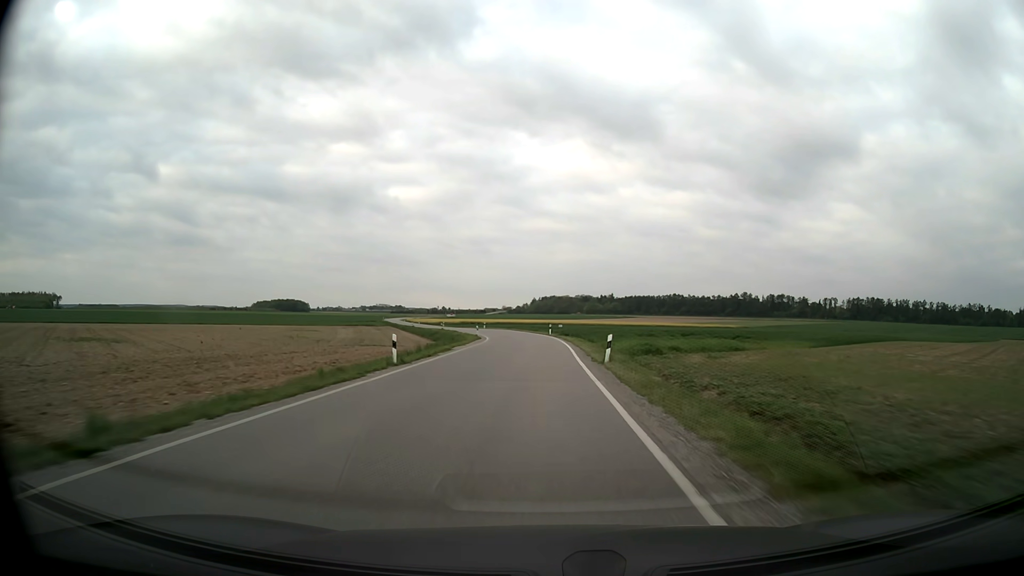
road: secondary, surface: asphalt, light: Day
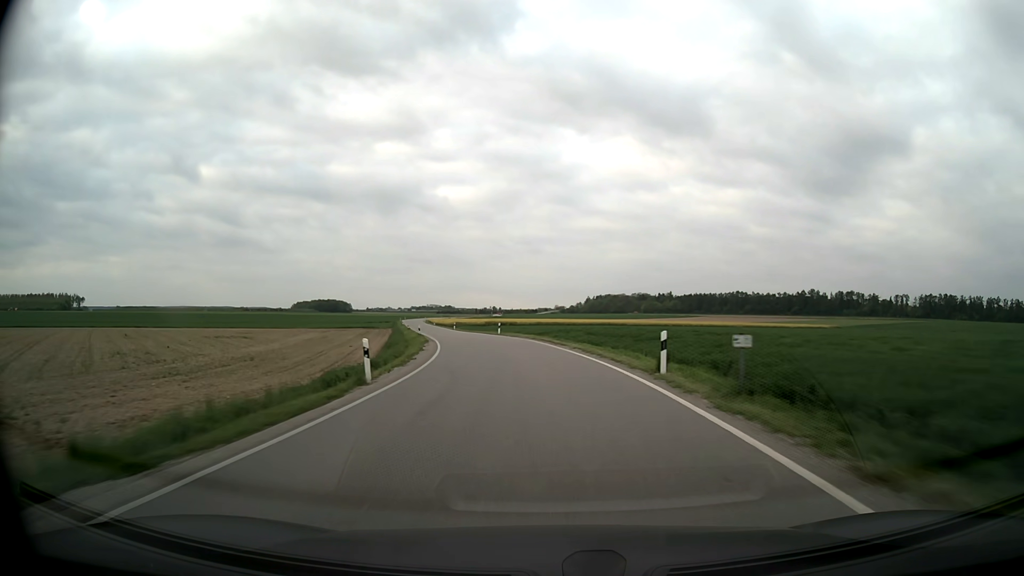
(-0.9, +49.4) m; -4°
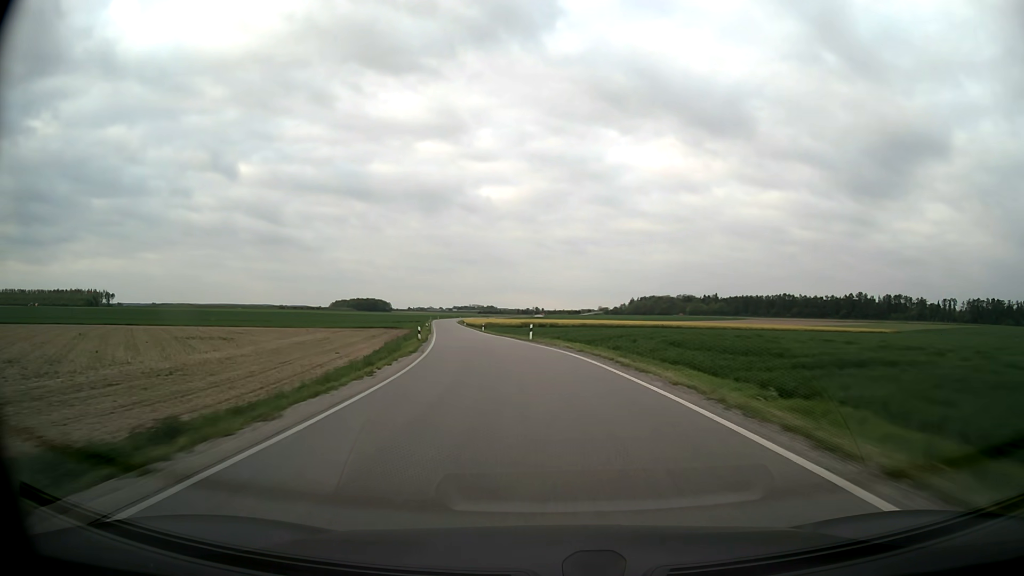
(-0.5, +16.4) m; -4°
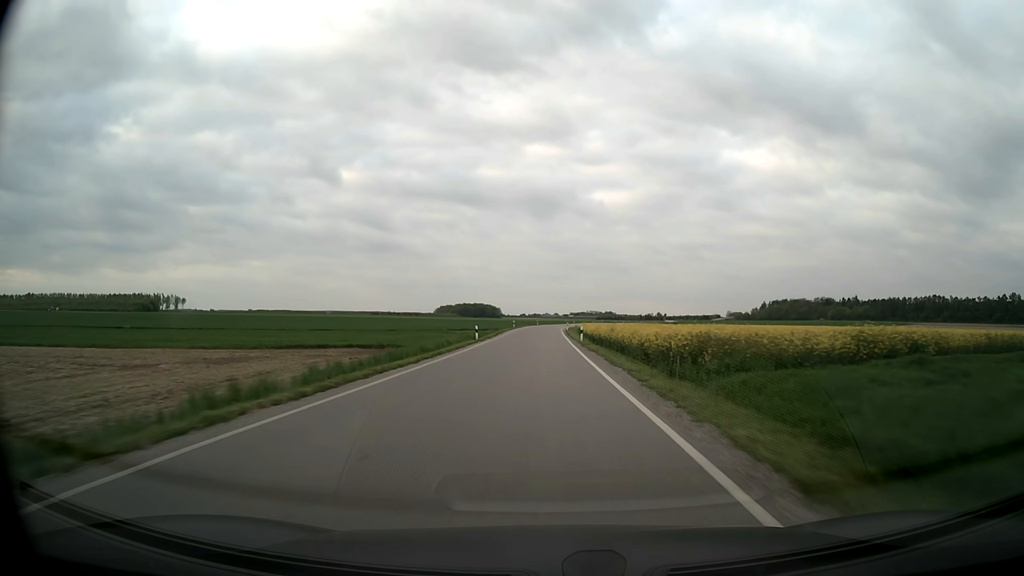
(-10.3, +82.3) m; -10°
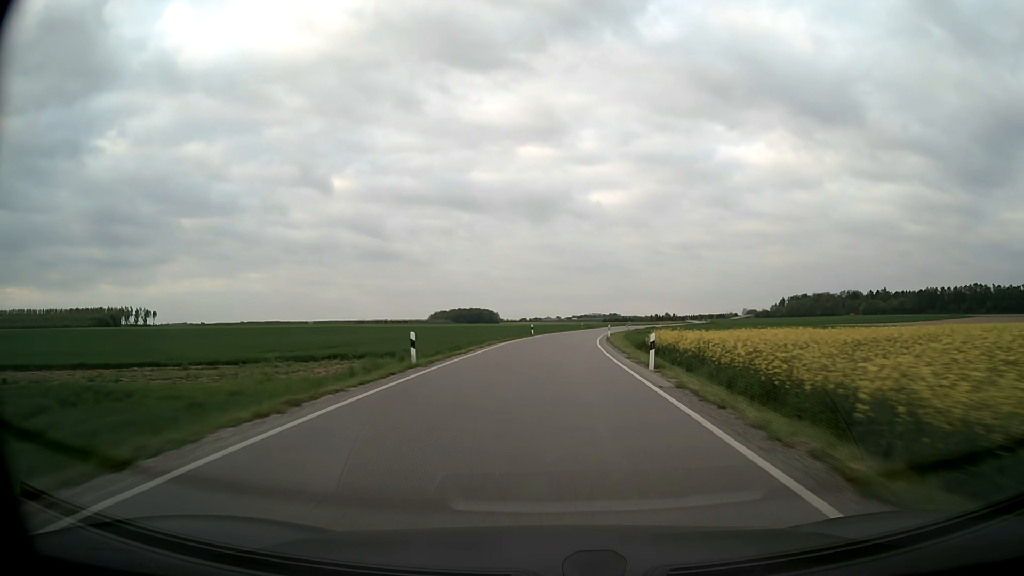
(-0.3, +66.5) m; 0°
(0, +10) (0, +20) (+1, +30) (+1, +40) (+2, +50) (+3, +60) (+4, +70) (+5, +80) (+7, +90) (+9, +99) m
